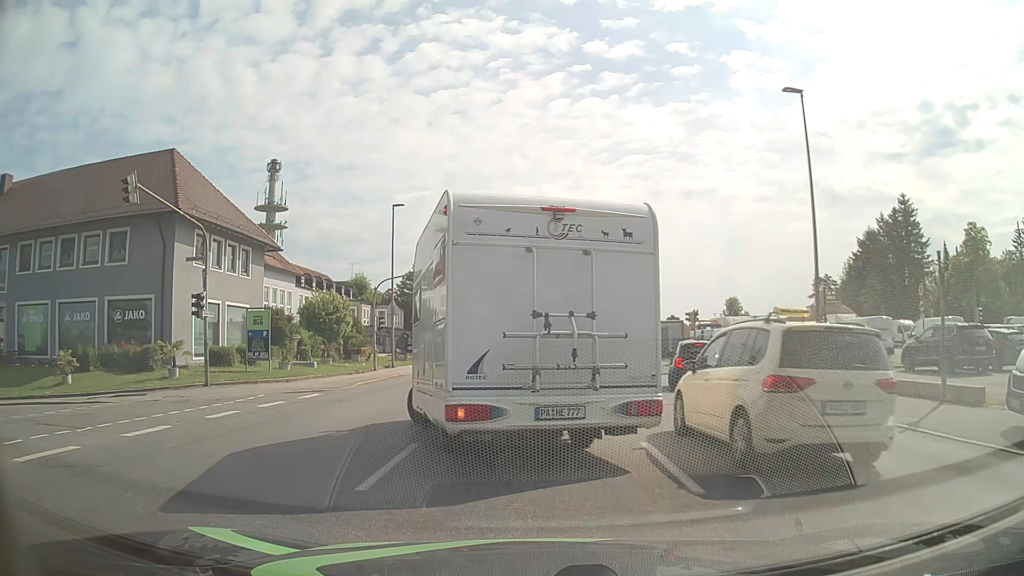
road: tertiary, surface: asphalt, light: Day
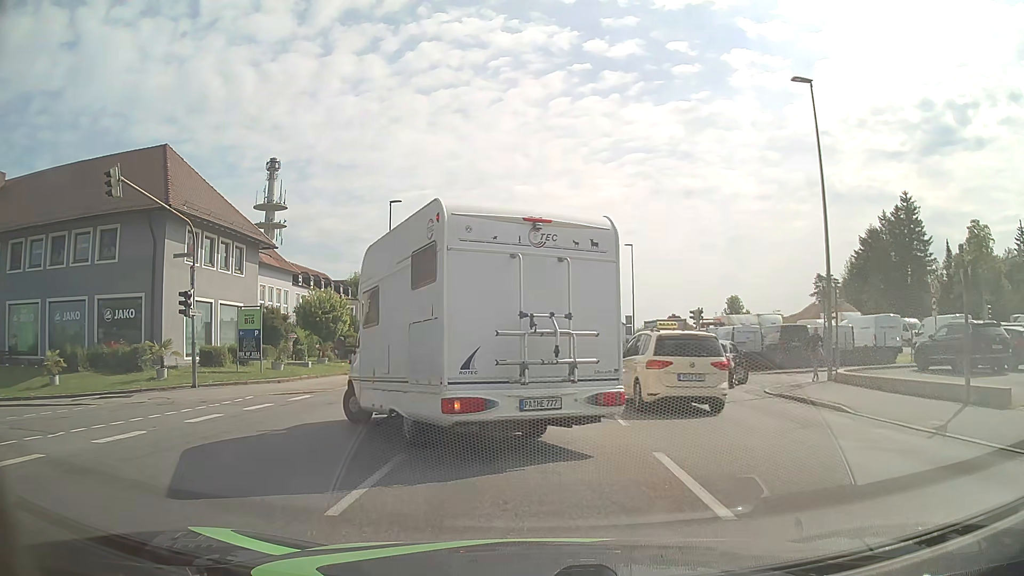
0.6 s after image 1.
(0.0, +1.0) m; -2°
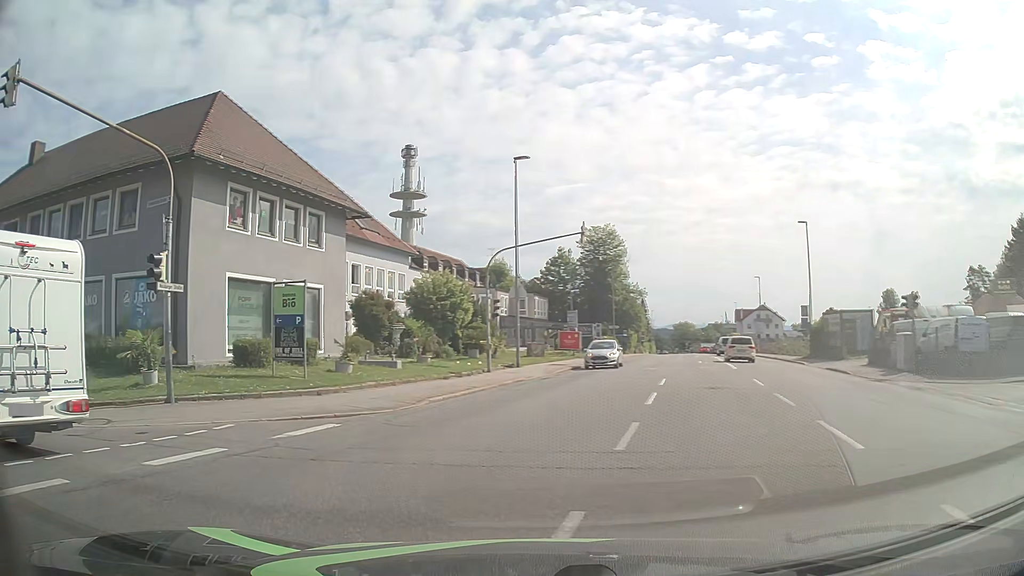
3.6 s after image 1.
(-0.1, +9.3) m; -11°
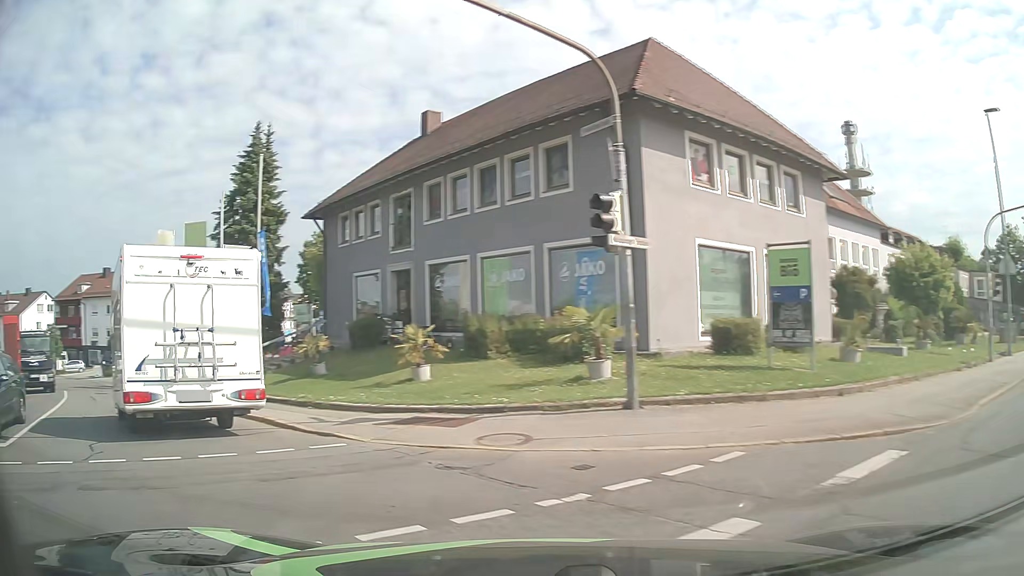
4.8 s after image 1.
(-1.5, +4.5) m; -38°
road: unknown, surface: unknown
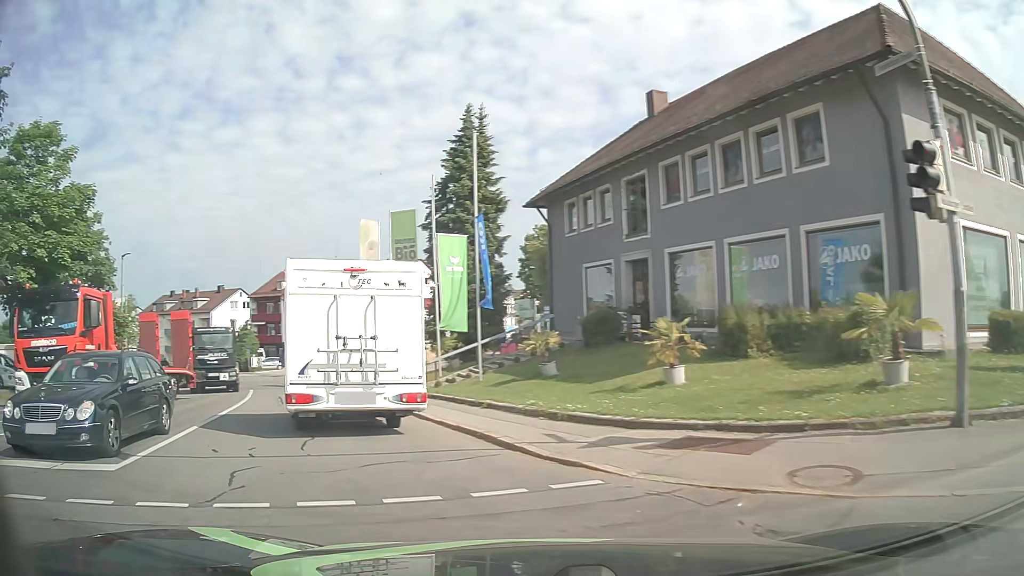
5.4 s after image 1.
(-0.5, +2.7) m; -19°
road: residential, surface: asphalt
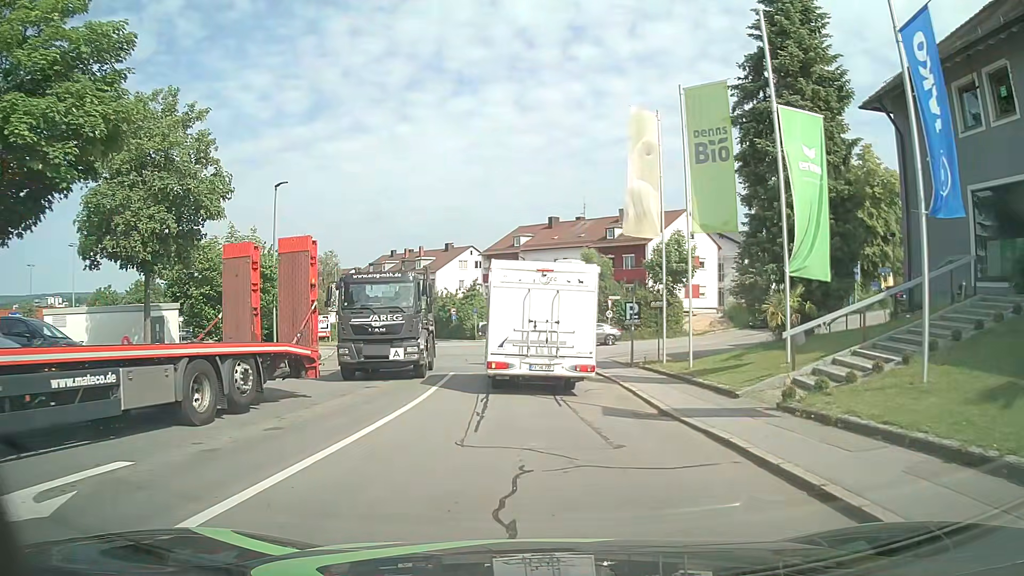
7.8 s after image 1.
(-3.4, +12.1) m; -21°
